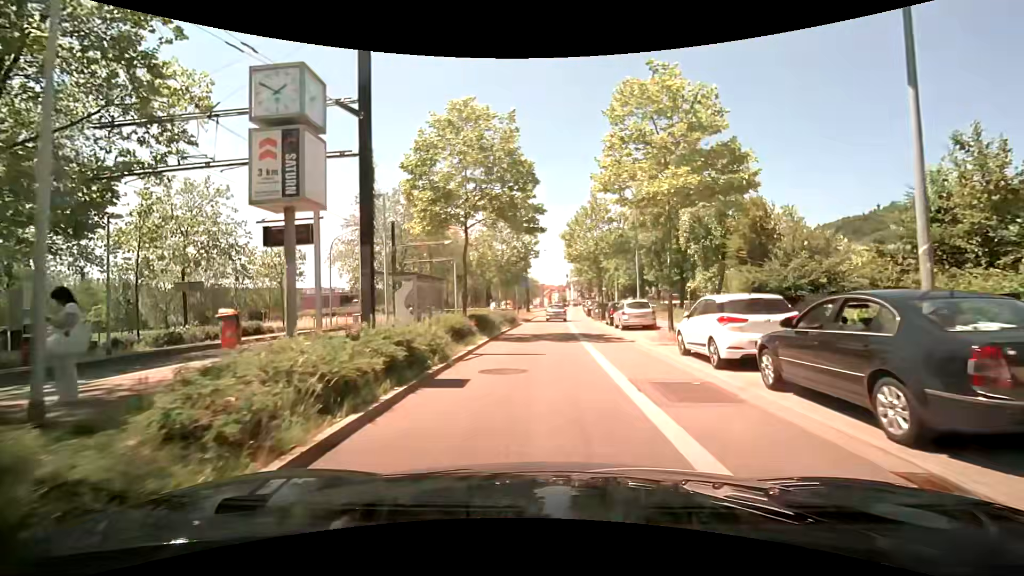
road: secondary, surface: asphalt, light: Day
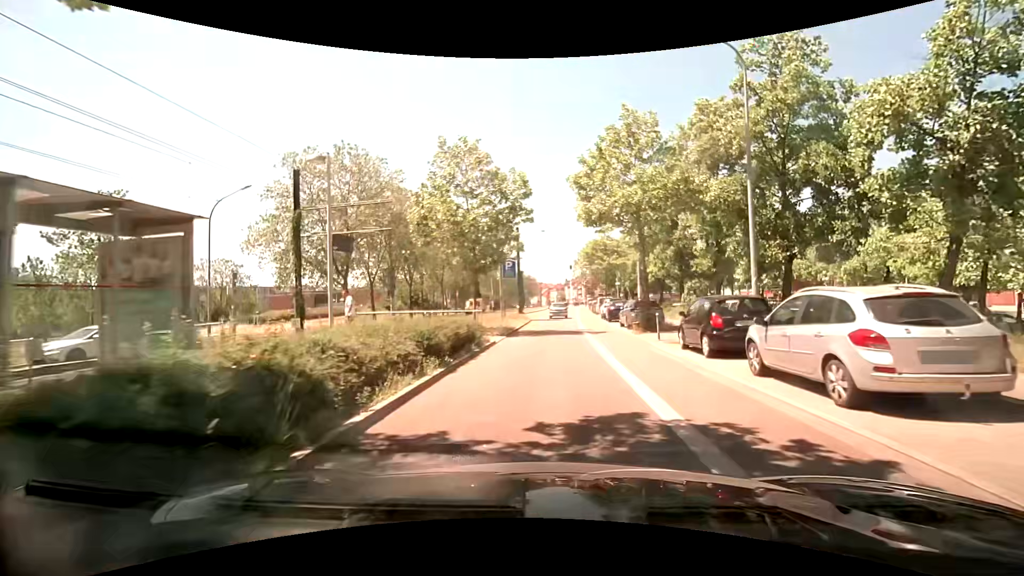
(-0.1, +18.1) m; 0°
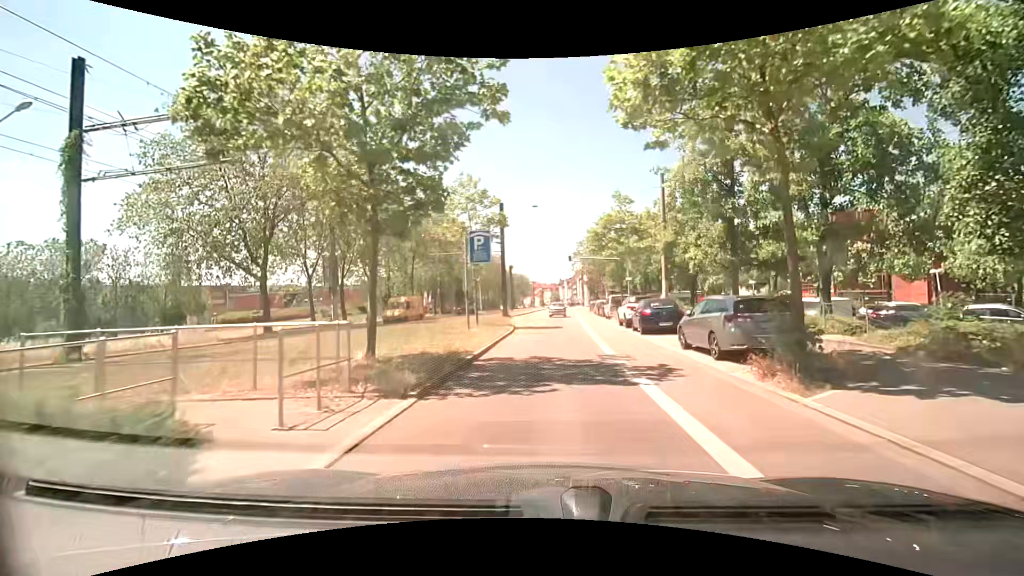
(+0.1, +13.5) m; 0°
